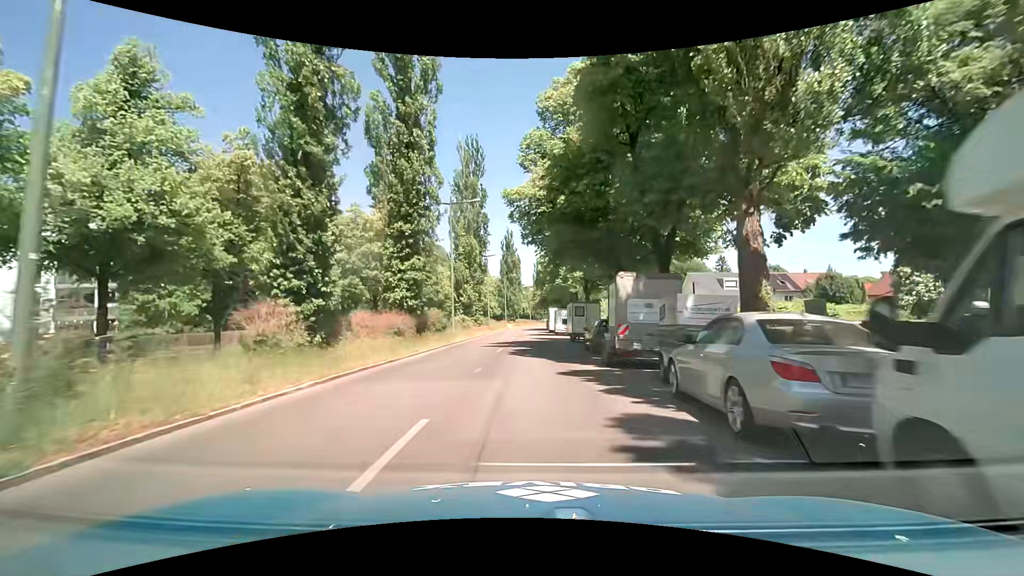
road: secondary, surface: asphalt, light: Day
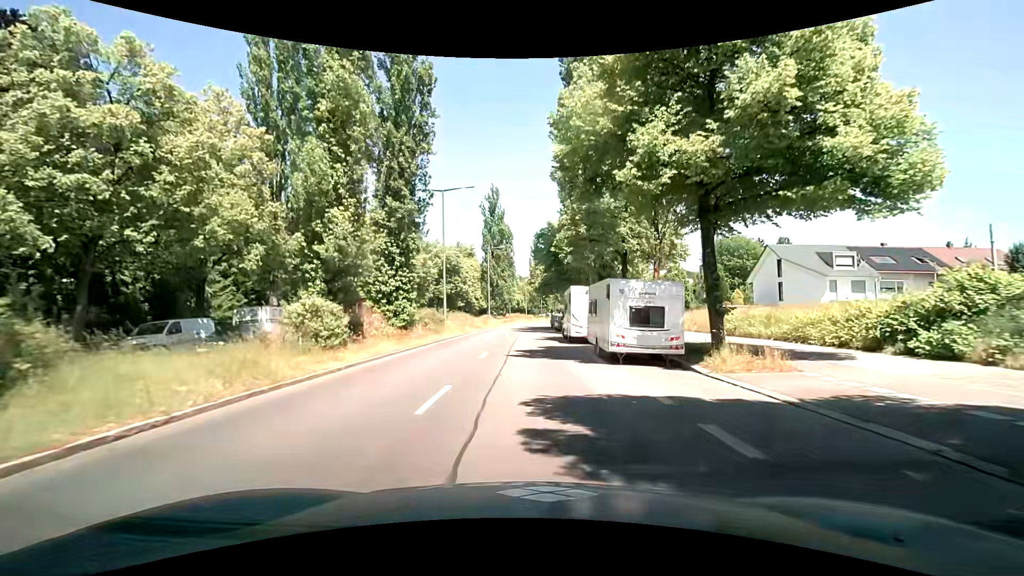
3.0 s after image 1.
(+0.1, +32.8) m; 0°
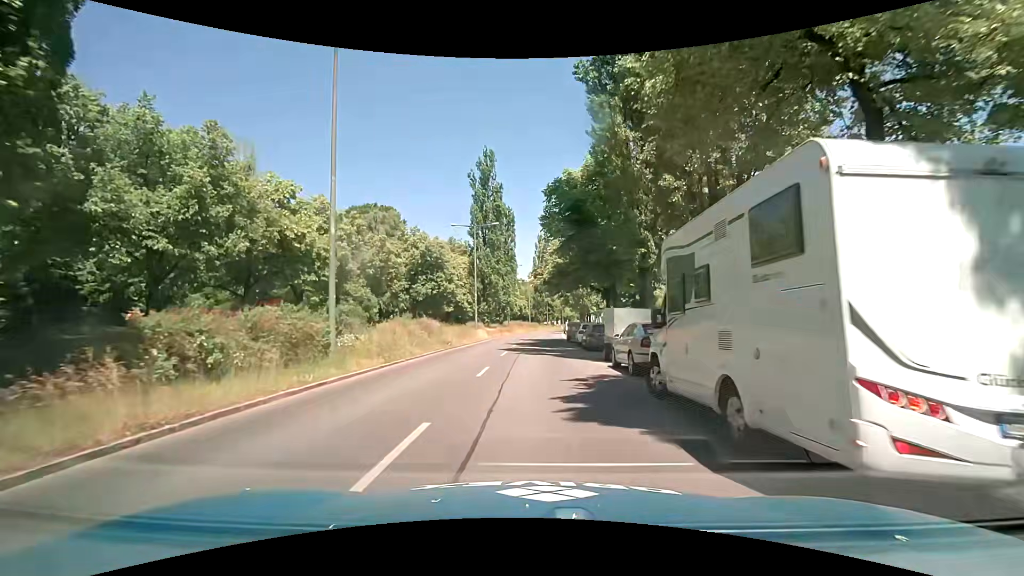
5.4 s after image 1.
(+0.1, +20.9) m; 0°
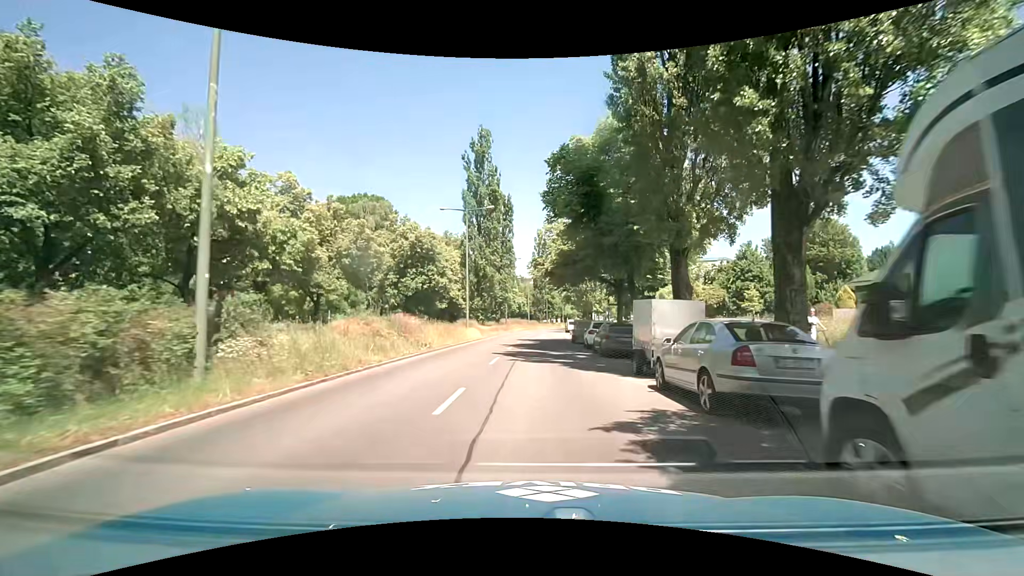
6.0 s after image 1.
(0.0, +5.9) m; -2°
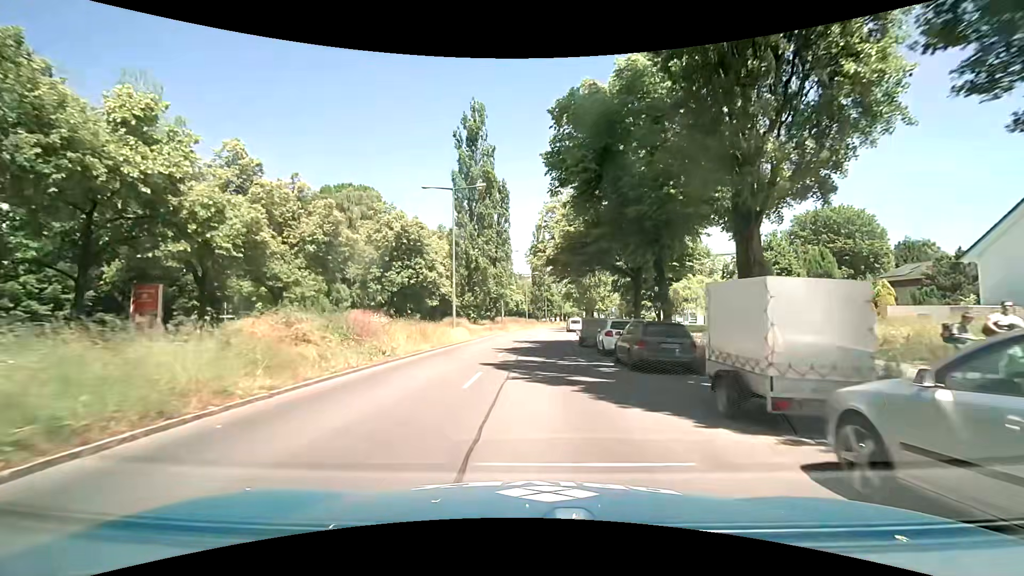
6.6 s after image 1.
(+0.2, +6.3) m; +3°
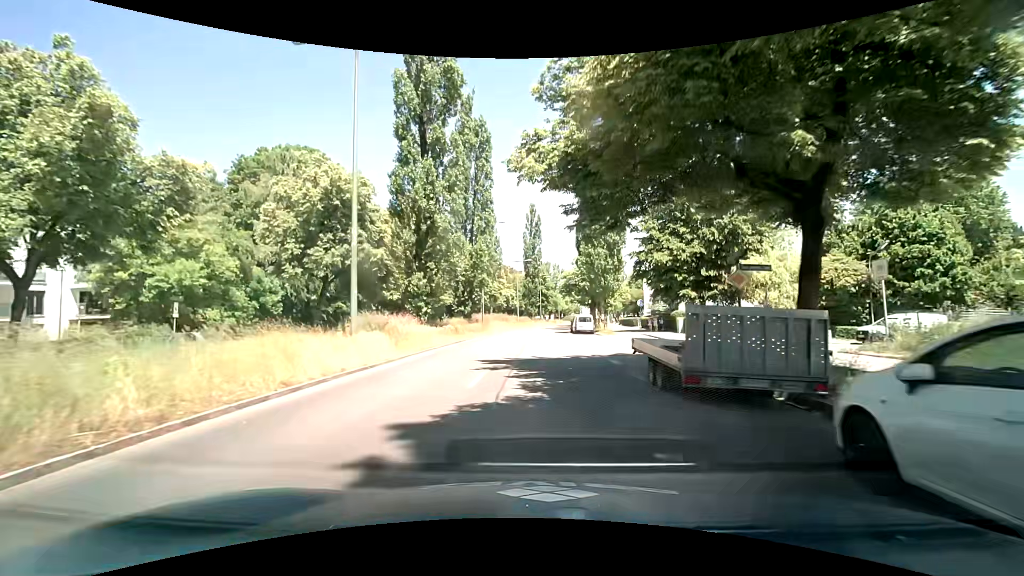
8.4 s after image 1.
(-0.1, +18.1) m; 0°
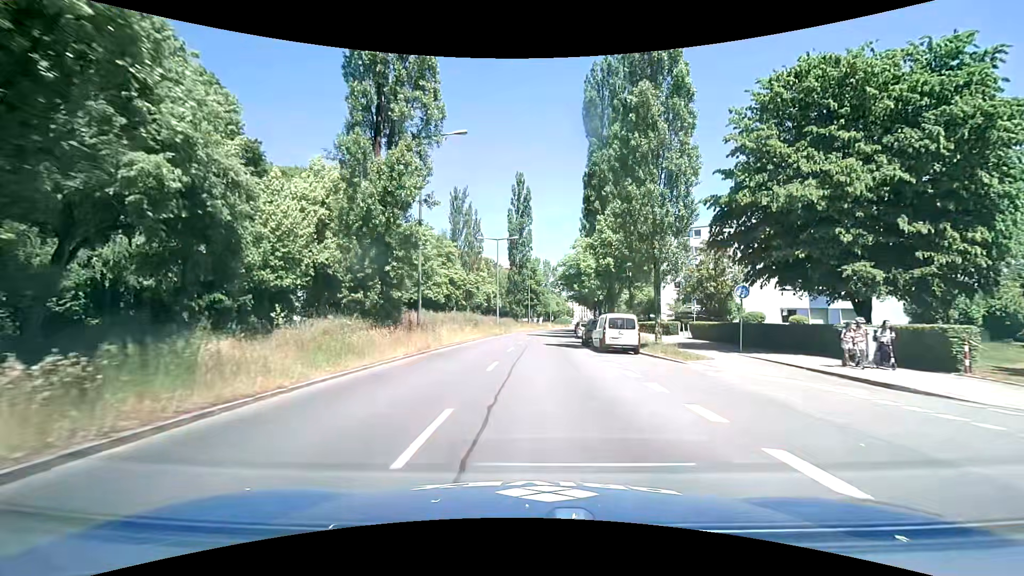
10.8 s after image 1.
(+0.2, +23.3) m; +1°
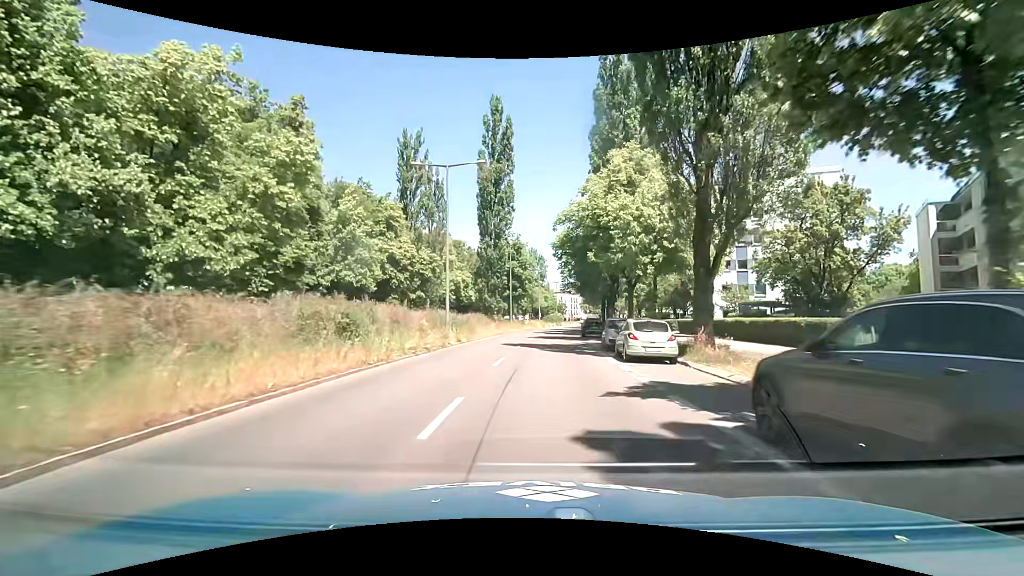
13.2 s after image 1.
(+0.4, +26.2) m; +2°
(0, +10) (0, +20) (0, +30) (+1, +40) (+2, +50) (+2, +60) (+4, +70) (+5, +80) (+6, +90) (+8, +100) m
